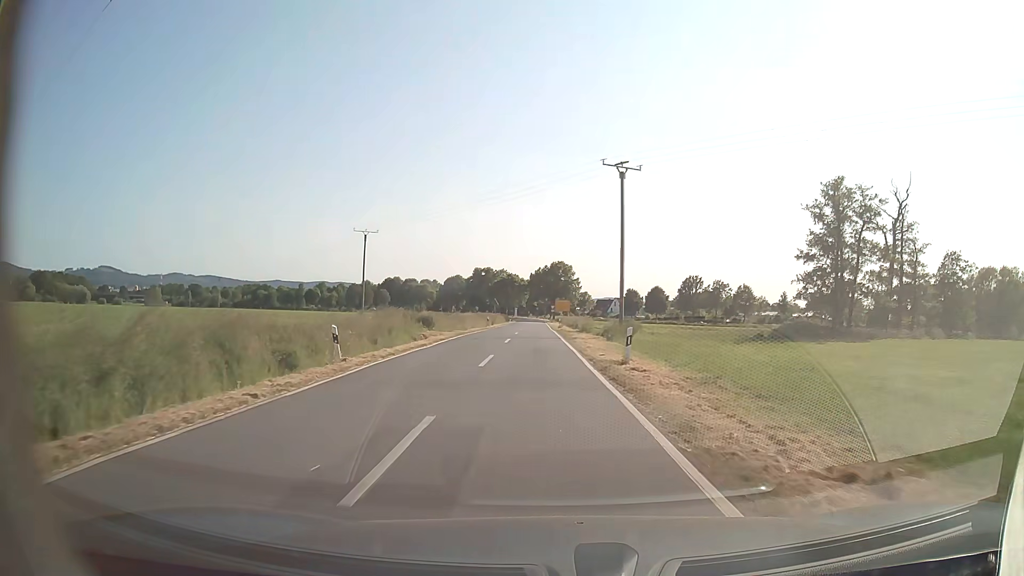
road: tertiary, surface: asphalt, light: Day
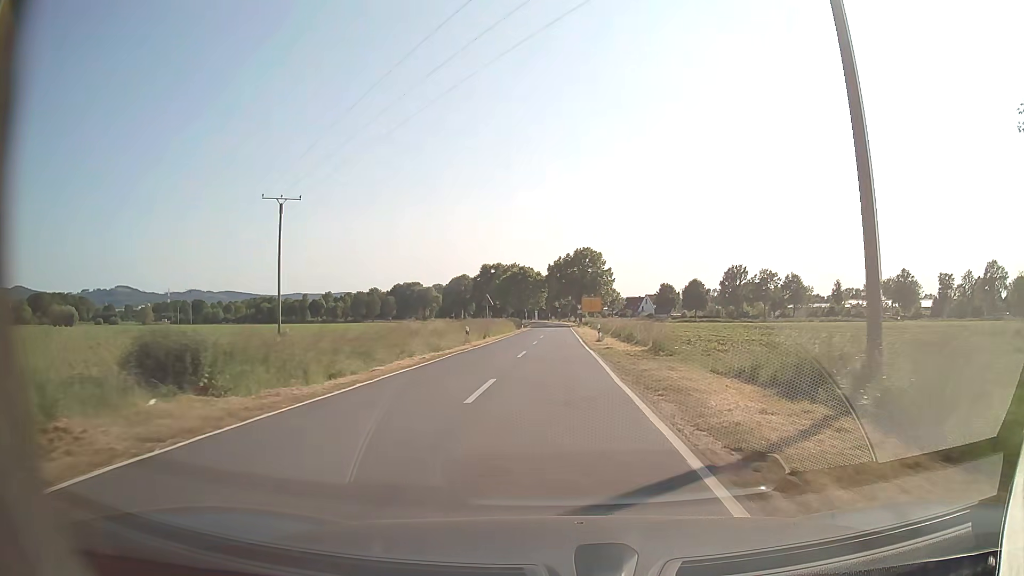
(-0.7, +31.1) m; -2°
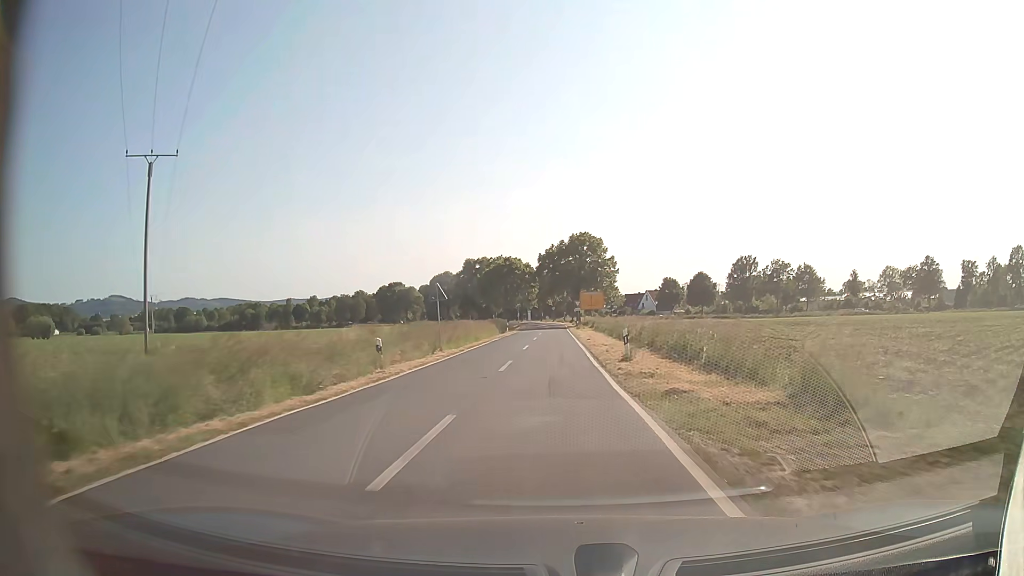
(+0.1, +17.5) m; +1°
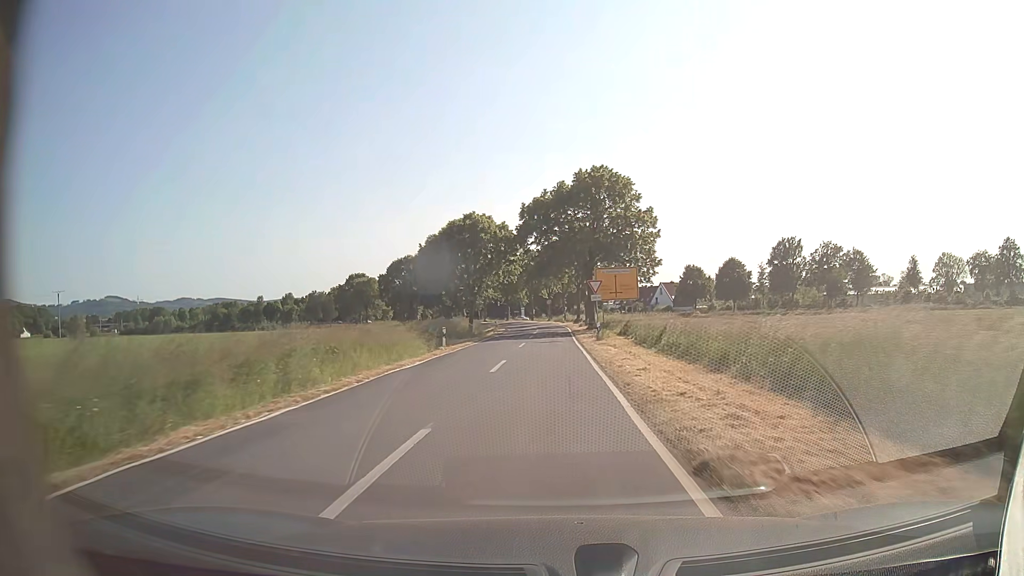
(-0.1, +37.9) m; 0°
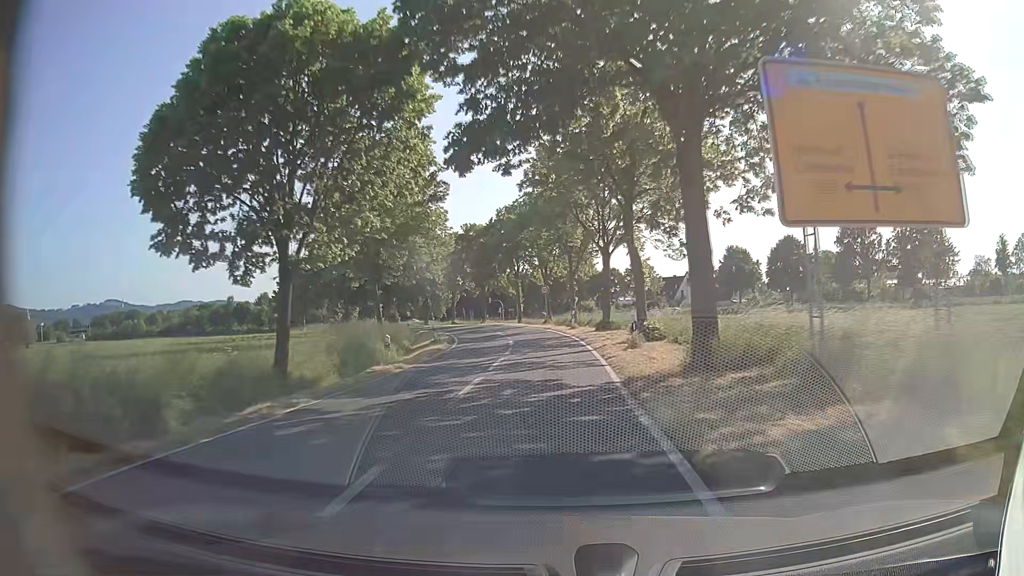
(-0.1, +37.9) m; -1°
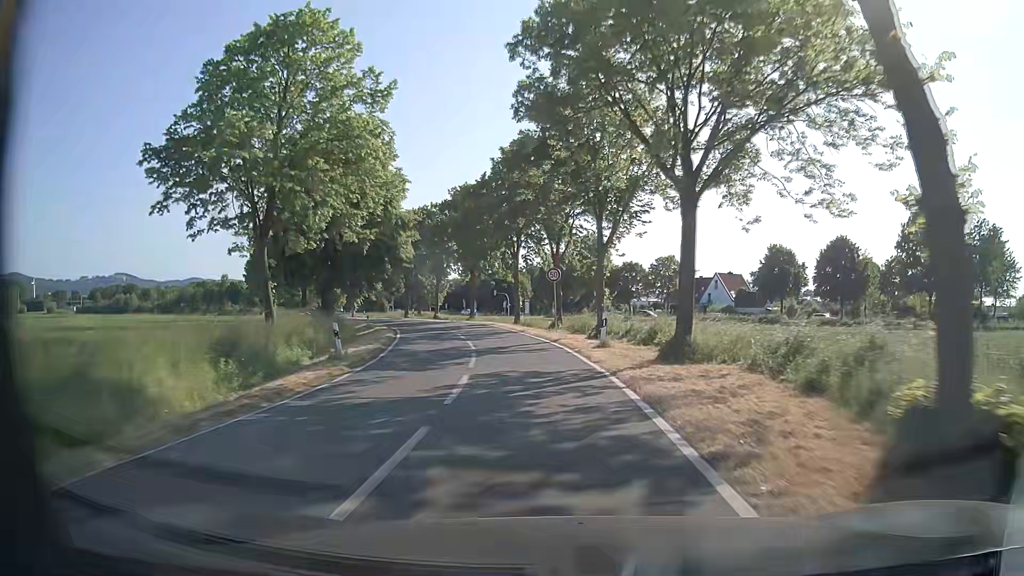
(0.0, +17.4) m; 0°
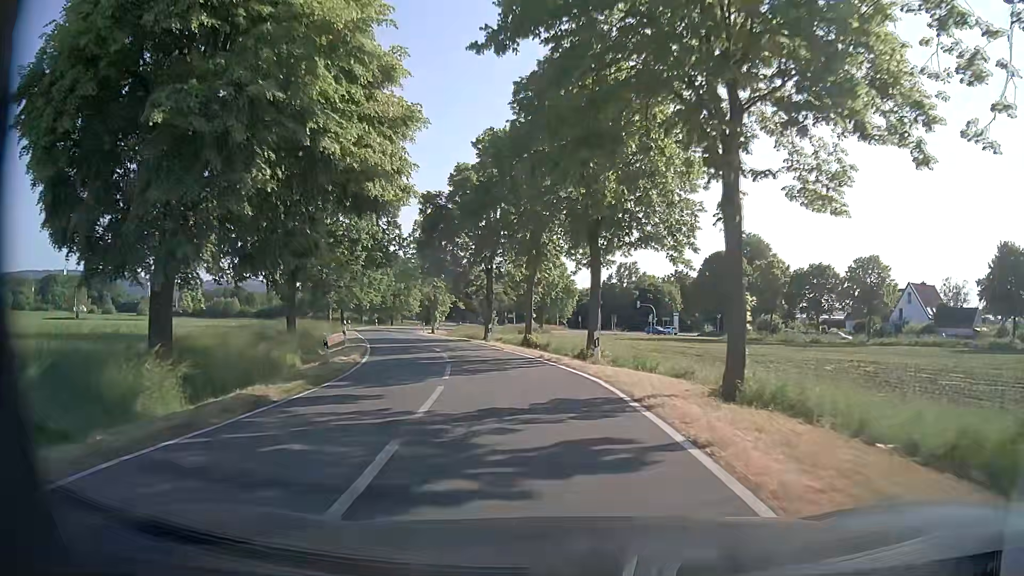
(-2.9, +30.0) m; -12°
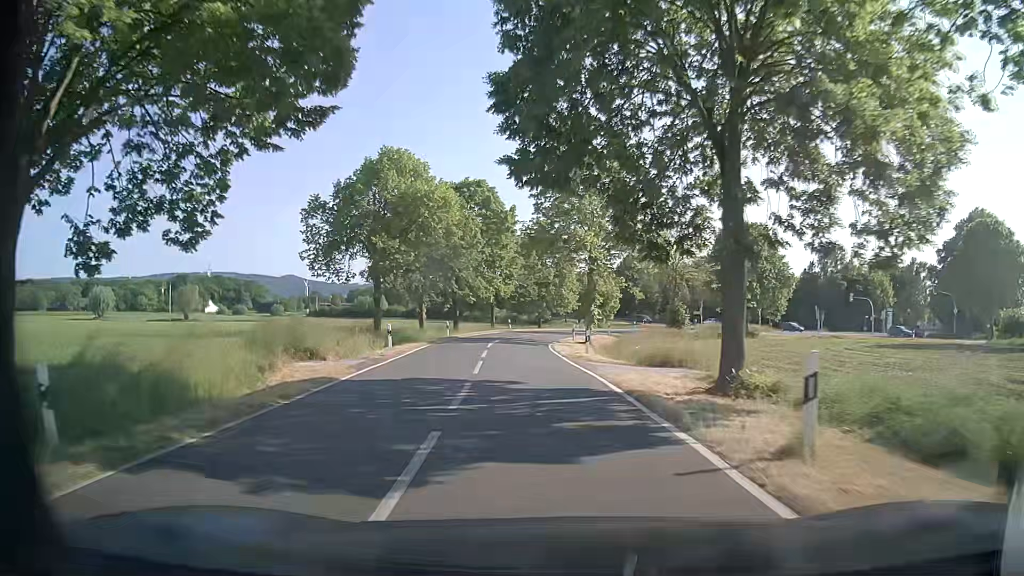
(-3.9, +29.2) m; -14°
